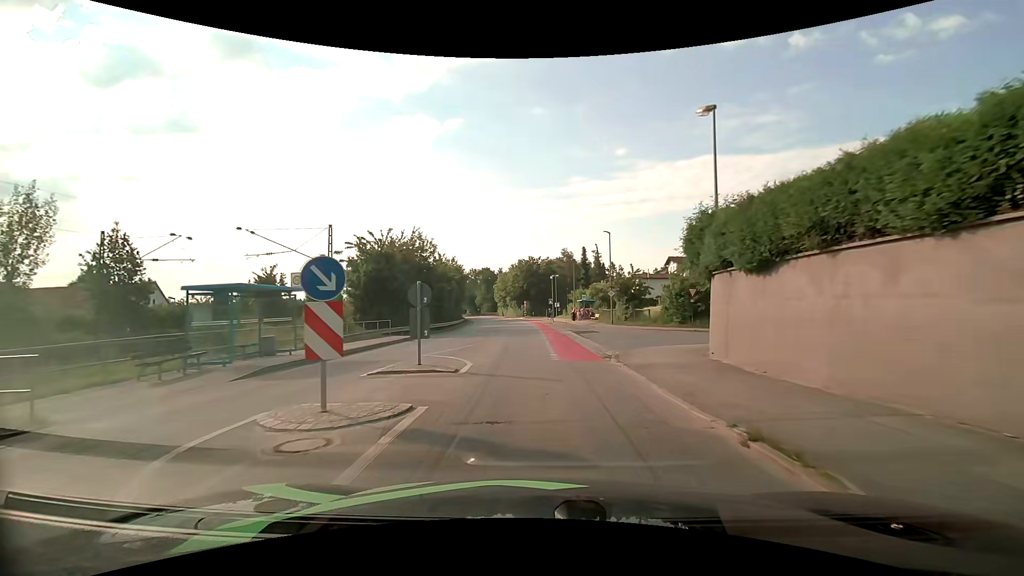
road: unclassified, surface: asphalt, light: Day
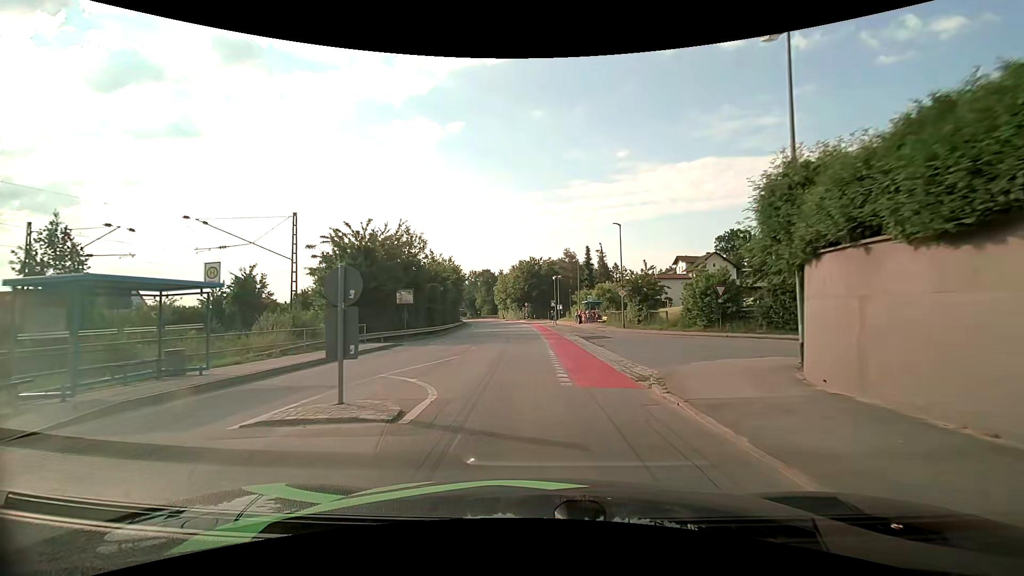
(0.0, +4.9) m; -1°
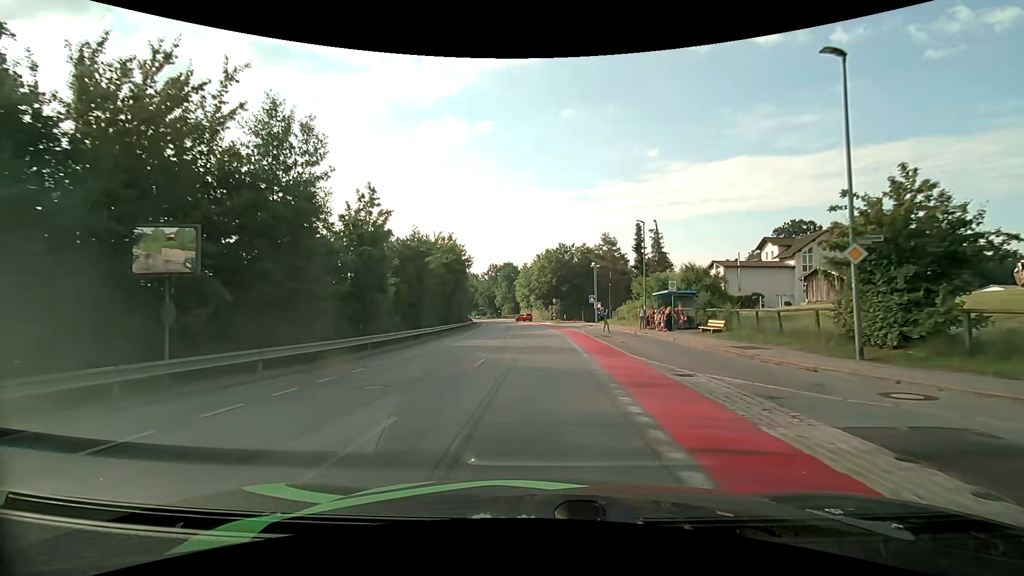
(-0.6, +25.3) m; -3°
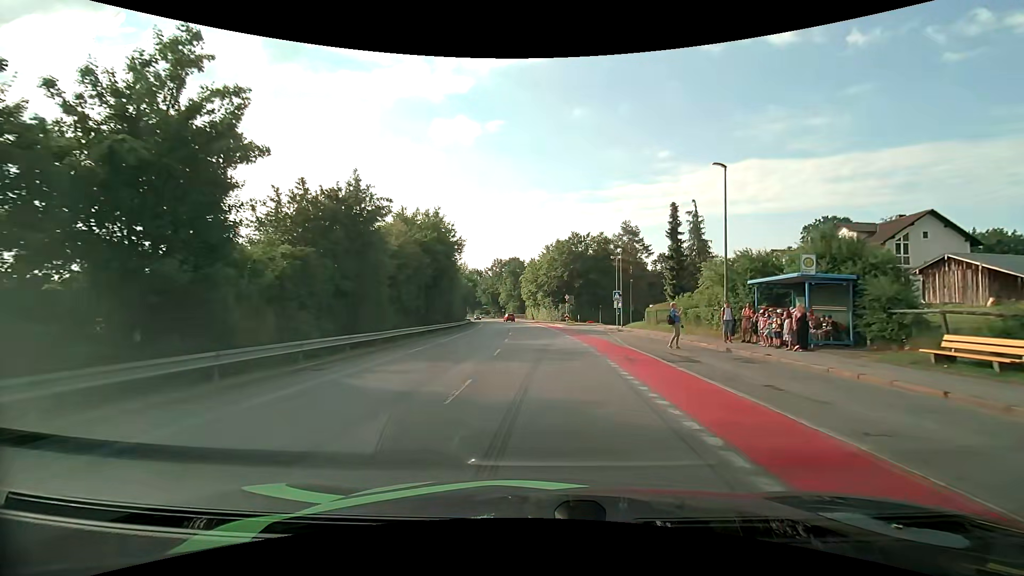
(-0.1, +14.4) m; -1°
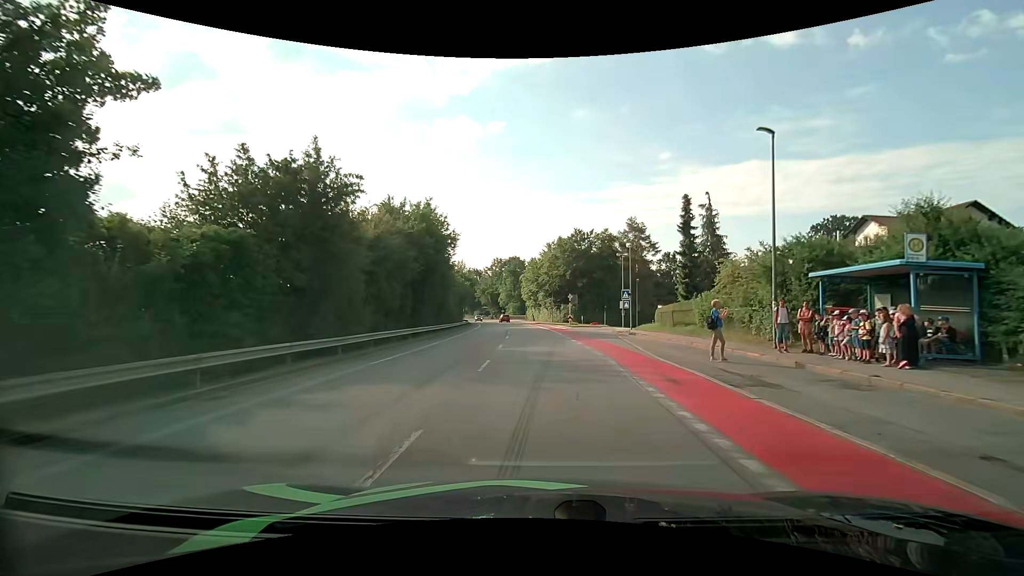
(0.0, +4.5) m; 0°
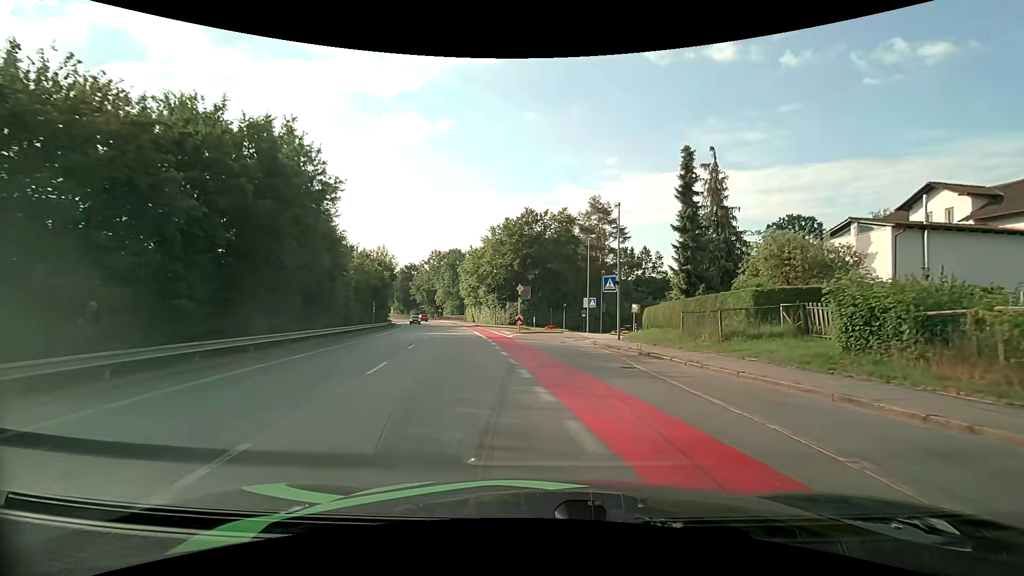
(+0.5, +18.2) m; +6°
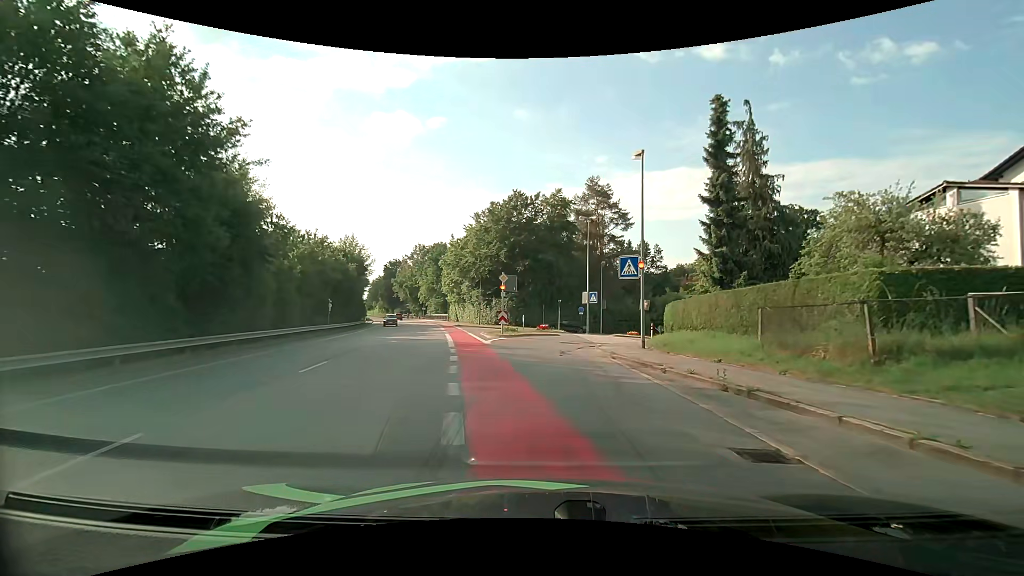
(+0.2, +8.8) m; +1°
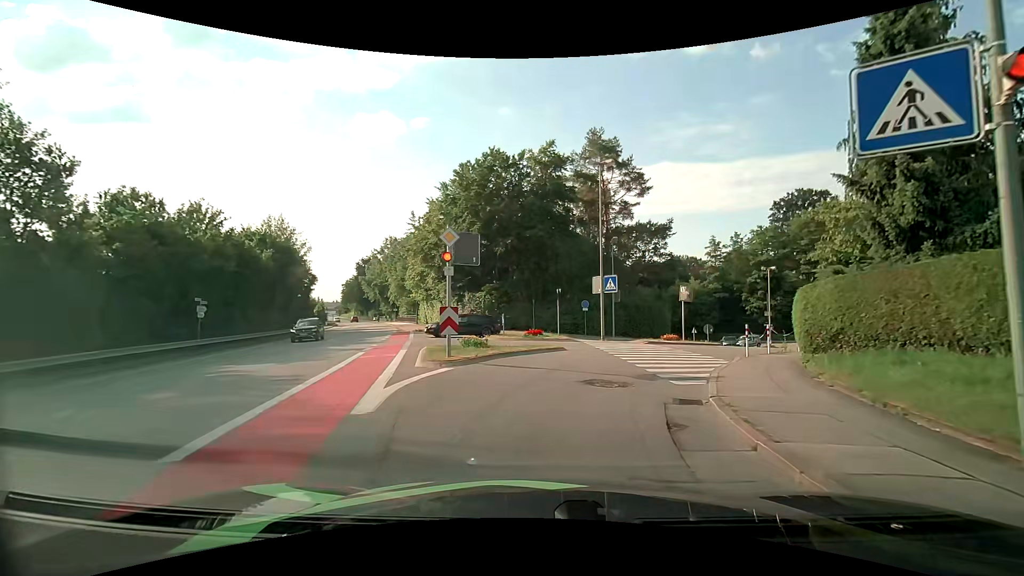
(+0.1, +15.2) m; +2°
(+1, +10) (+4, +19) (+9, +28) (+15, +36) (+20, +45) (+25, +53) (+30, +62) (+34, +71) (+32, +81) (+24, +87) m
